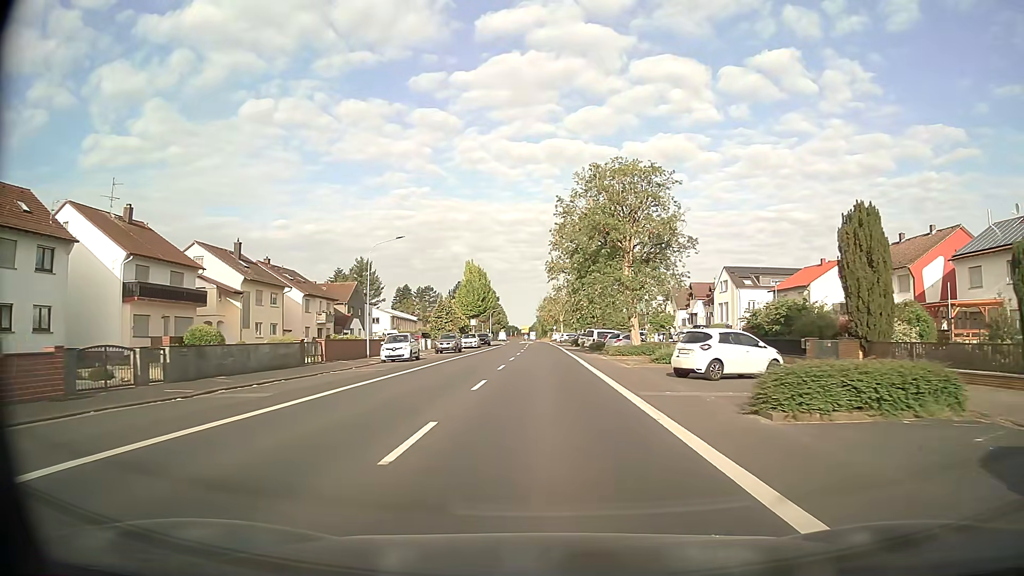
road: secondary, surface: asphalt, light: Day
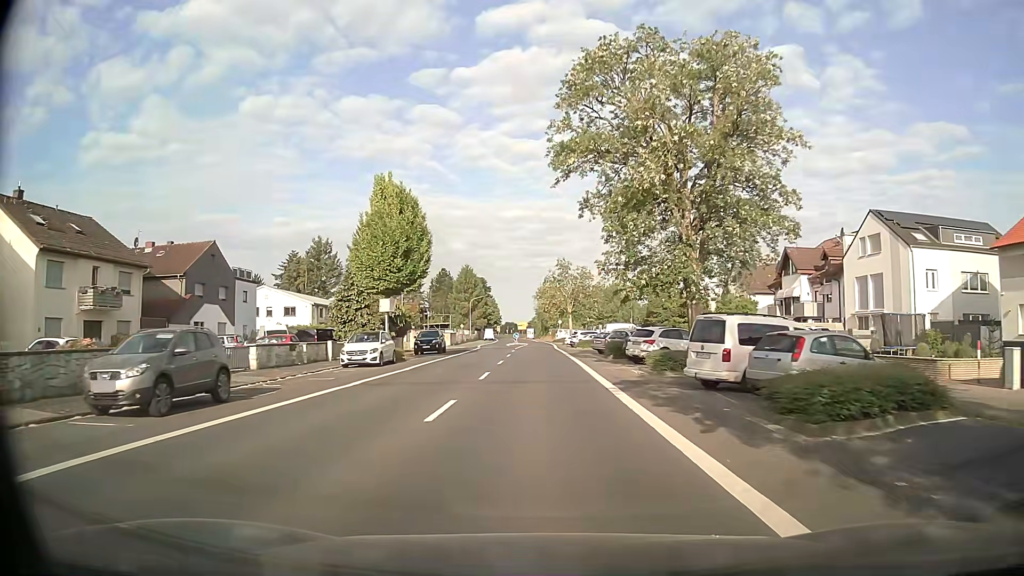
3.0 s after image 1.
(0.0, +42.0) m; 0°
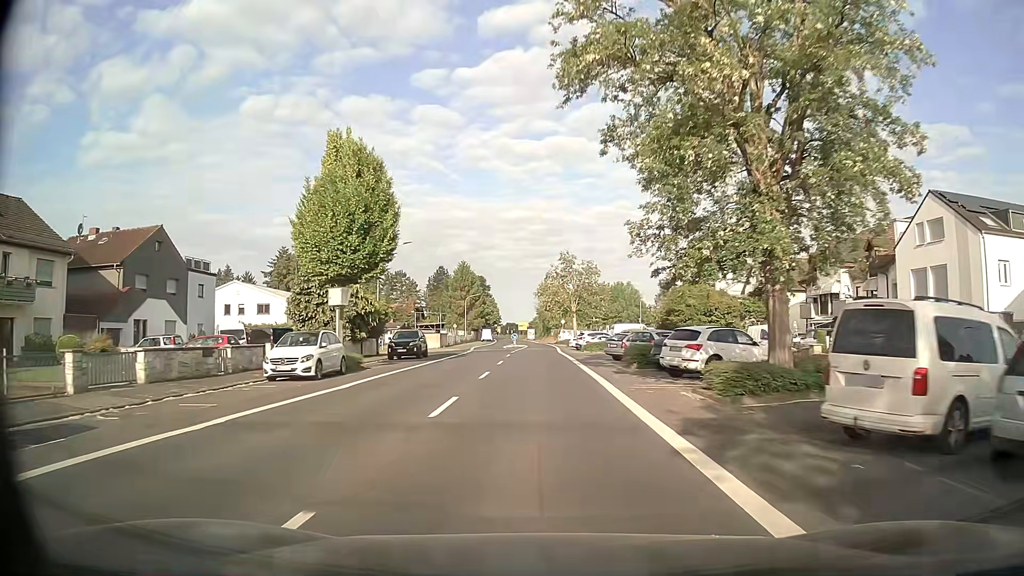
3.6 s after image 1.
(-0.1, +8.4) m; -1°
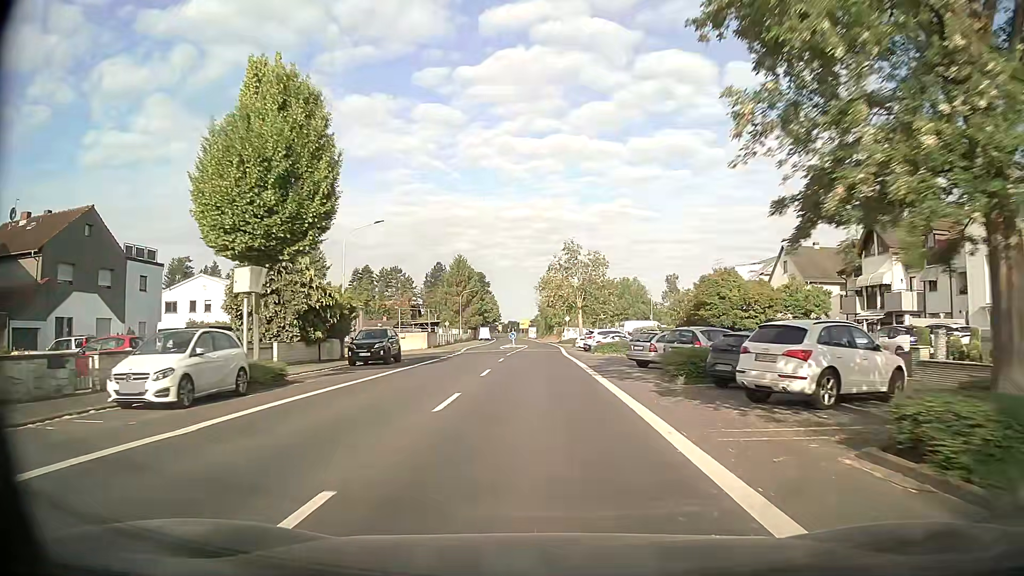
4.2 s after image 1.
(0.0, +8.4) m; 0°
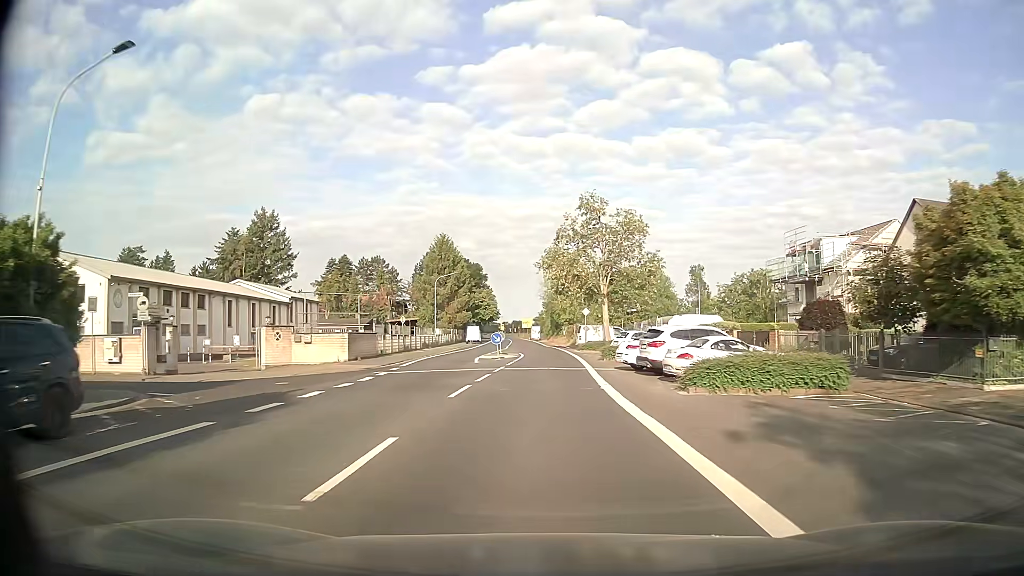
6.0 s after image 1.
(0.0, +25.2) m; 0°
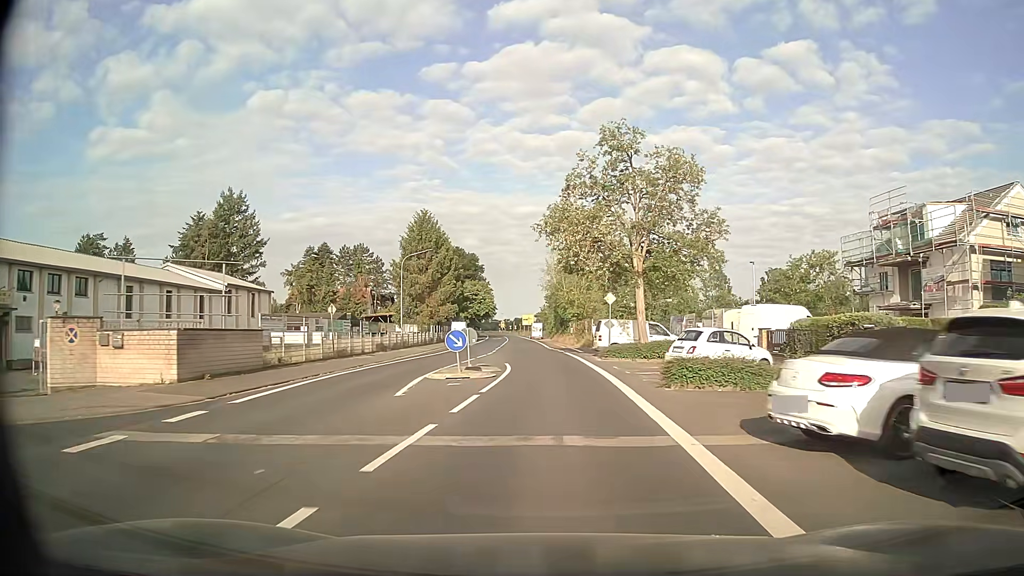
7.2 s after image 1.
(-0.1, +16.8) m; 0°
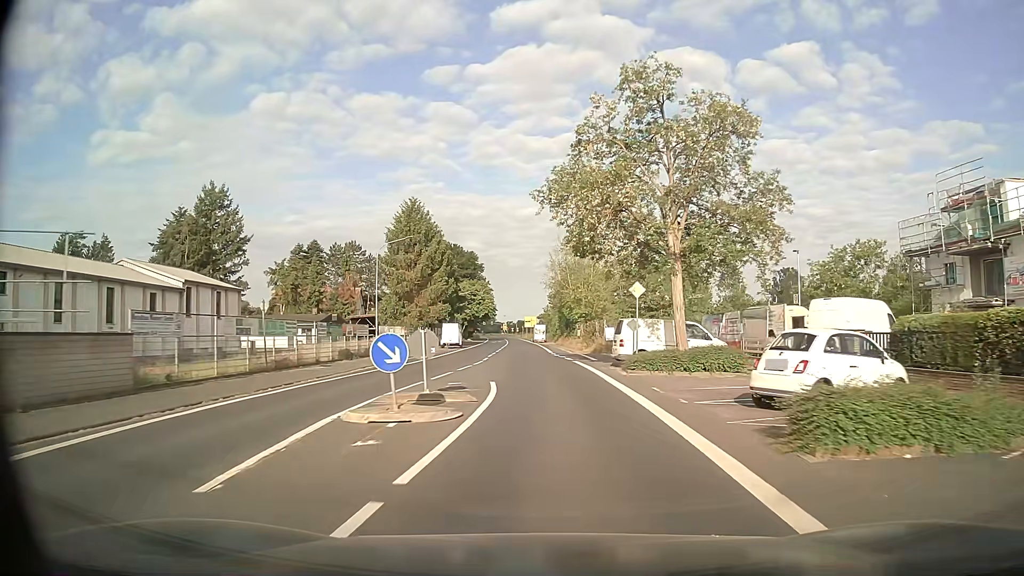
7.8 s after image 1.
(0.0, +8.4) m; 0°
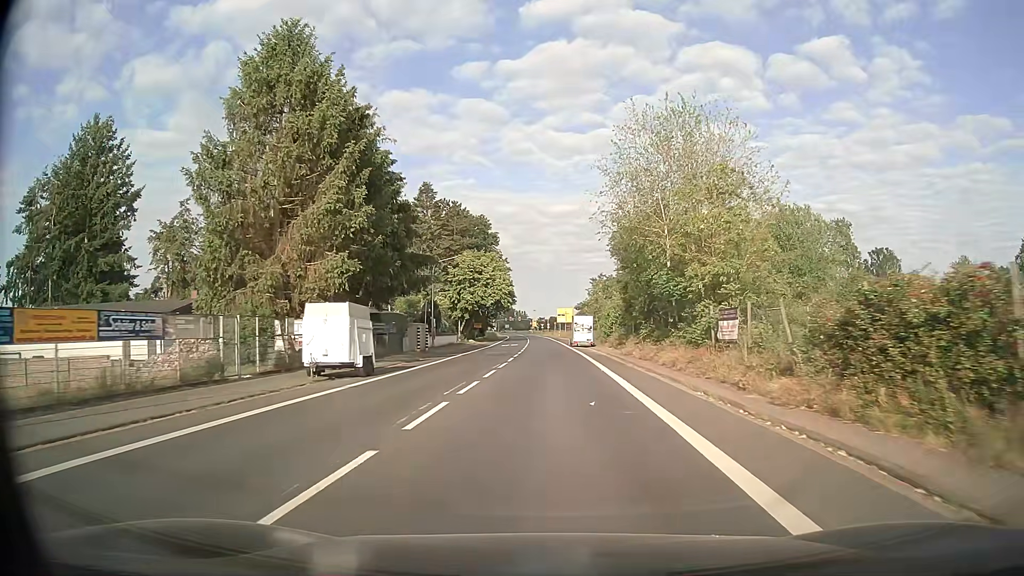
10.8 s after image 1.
(-1.0, +42.1) m; -3°
(0, +10) (0, +20) (0, +30) (0, +40) (0, +50) (0, +60) (0, +70) (0, +80) (0, +90) (-1, +100) m
